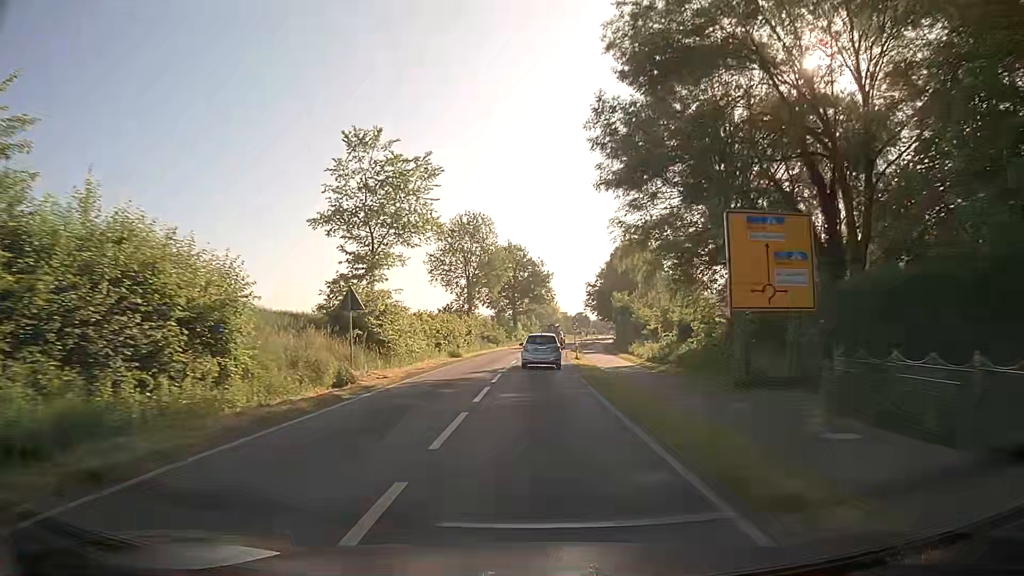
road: secondary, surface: asphalt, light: Day
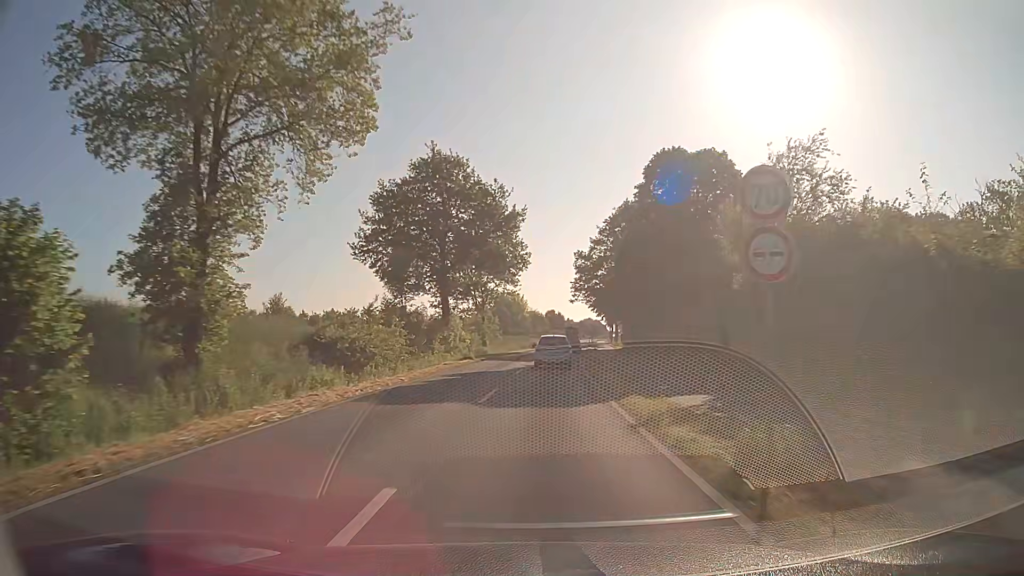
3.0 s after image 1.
(+1.0, +52.7) m; +3°
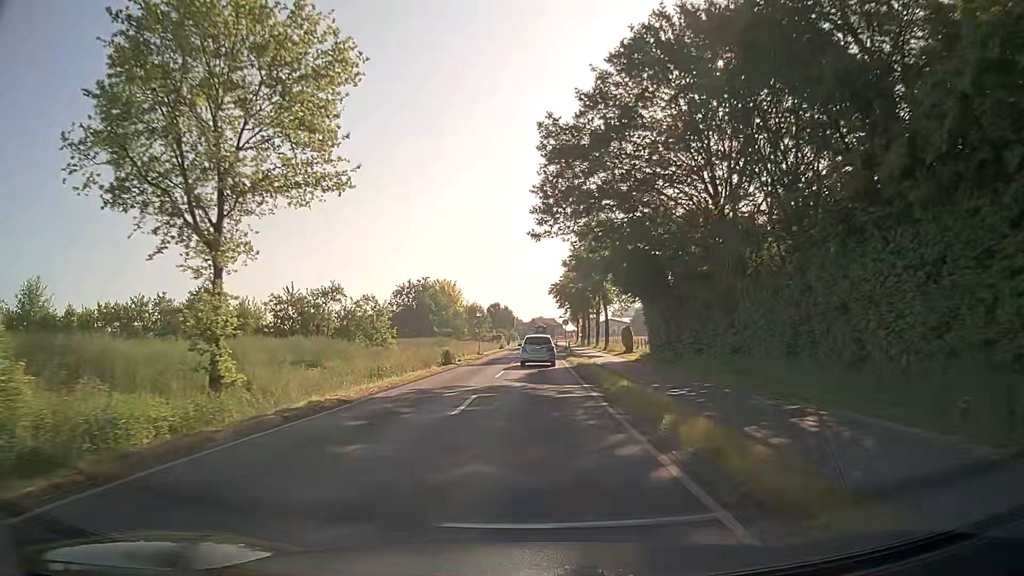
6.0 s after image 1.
(+2.3, +49.7) m; +5°
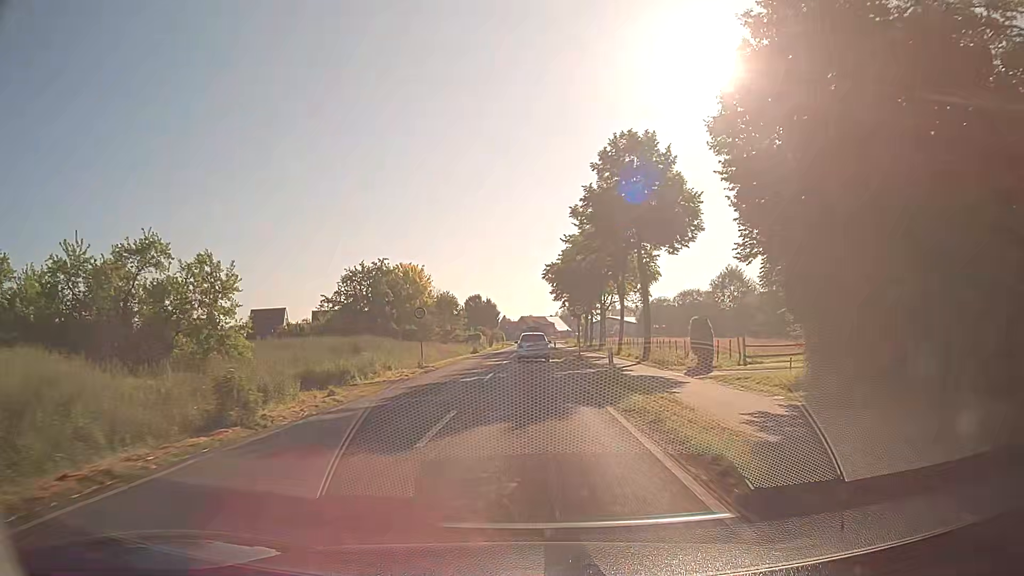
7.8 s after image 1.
(0.0, +27.6) m; +1°
(0, +10) (0, +20) (0, +30) (0, +40) (0, +50) (0, +60) (0, +70) (0, +80) (0, +90) (0, +100) m
